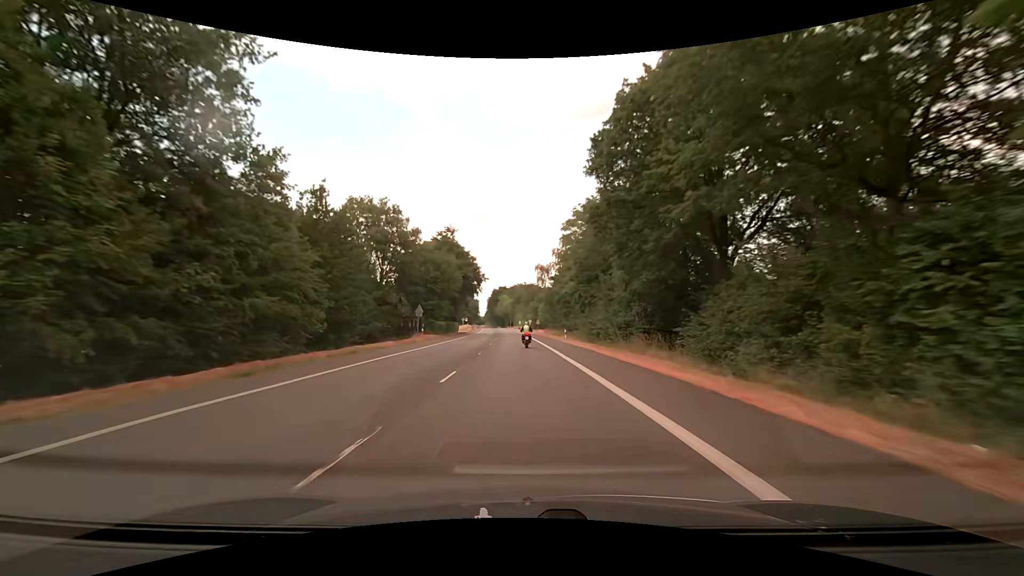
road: secondary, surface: asphalt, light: Day
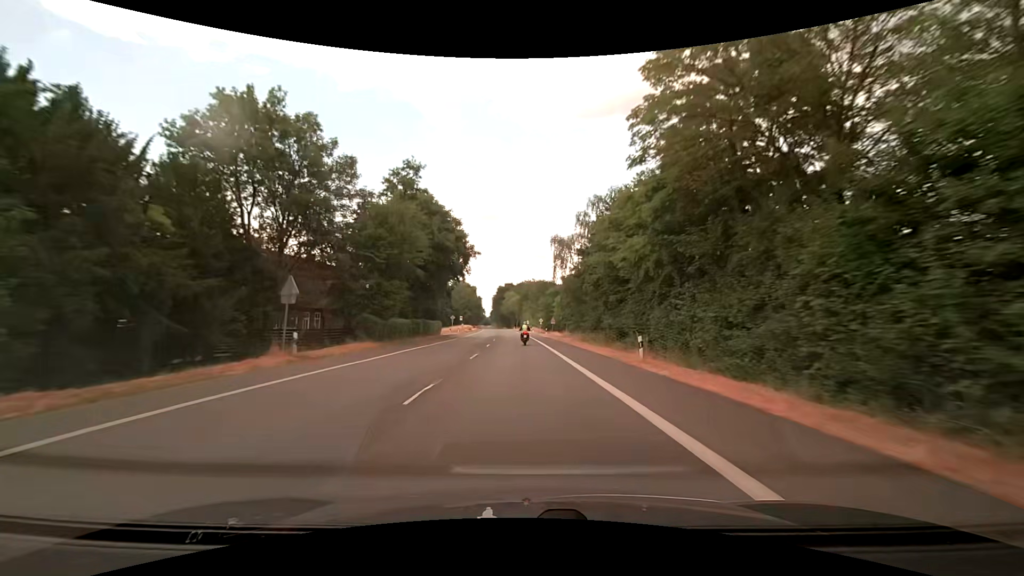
(-0.5, +27.7) m; -2°
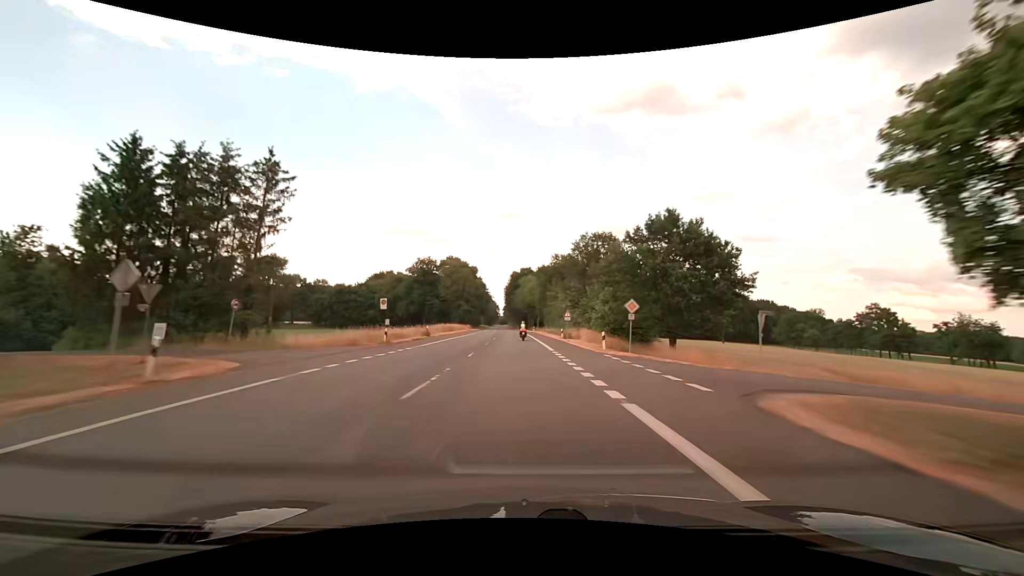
(-0.8, +71.6) m; -2°
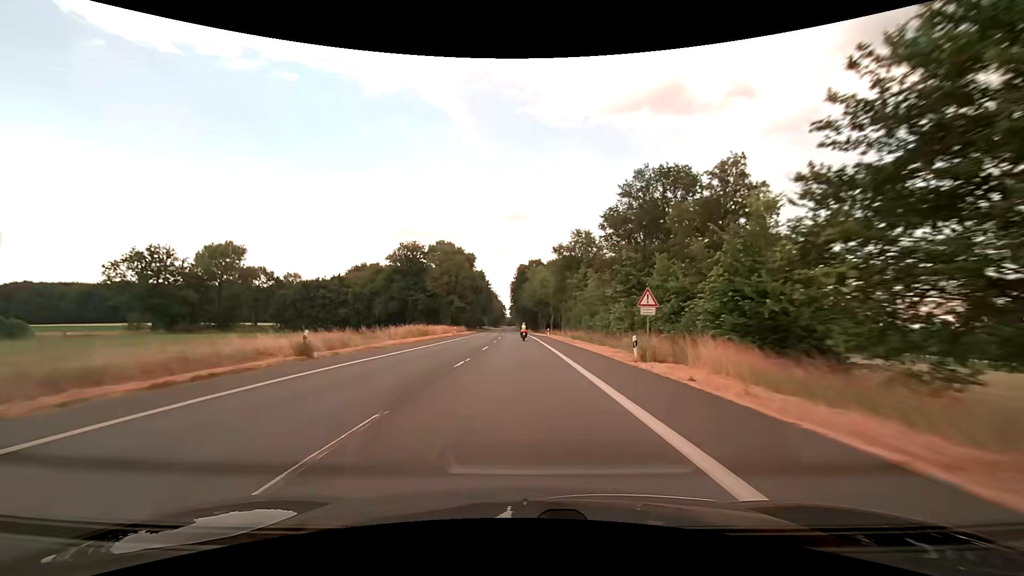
(-0.3, +29.4) m; -1°
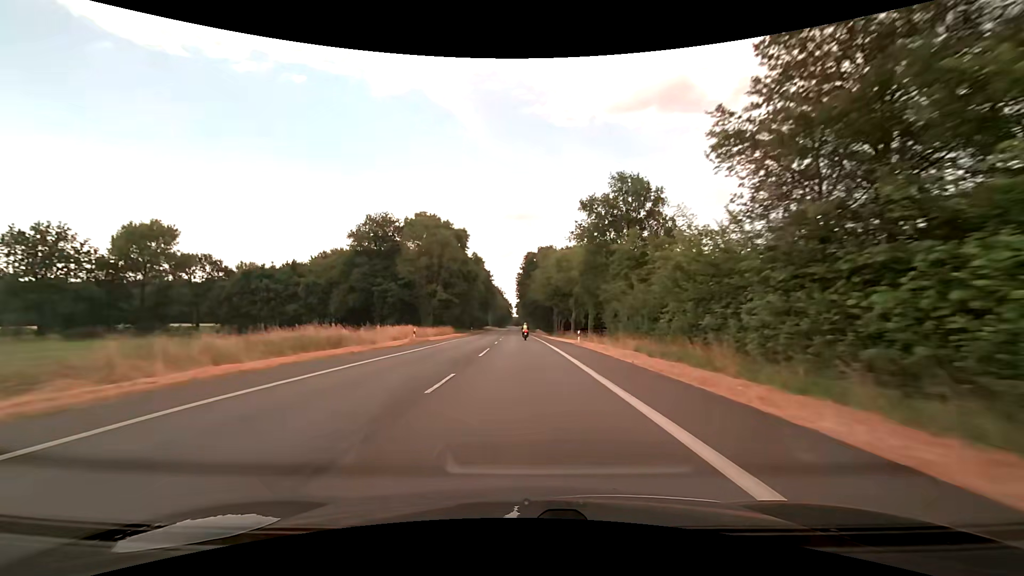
(-0.2, +30.0) m; -1°
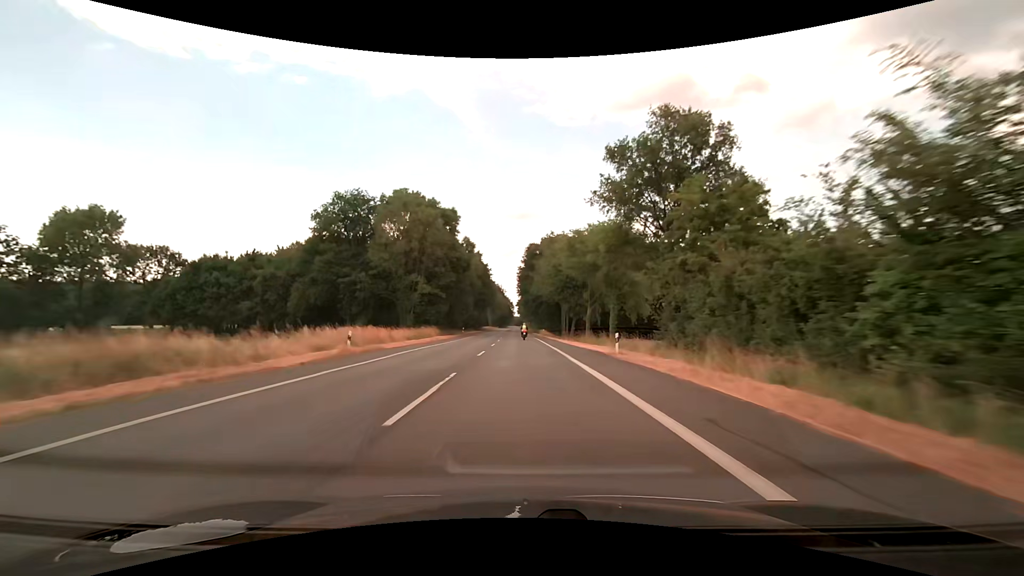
(0.0, +15.2) m; 0°
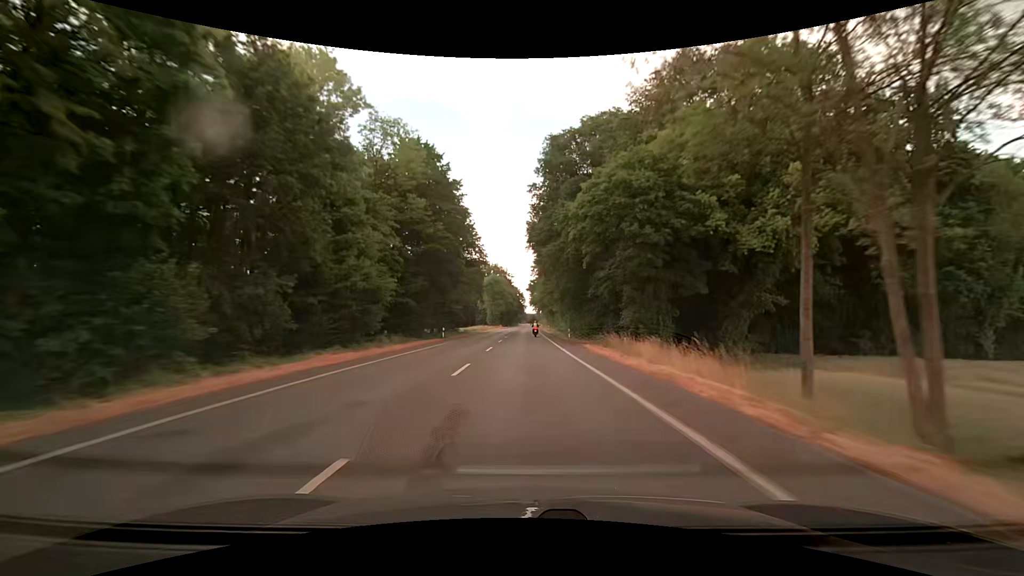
(-1.0, +77.4) m; -2°
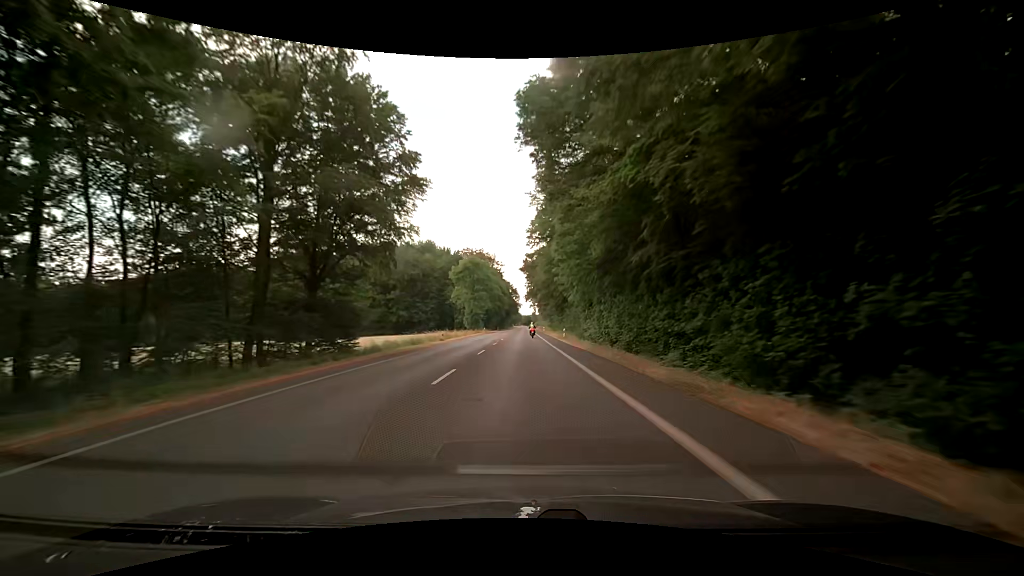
(+0.4, +46.9) m; +1°
(0, +10) (0, +20) (0, +30) (0, +40) (0, +50) (0, +60) (0, +70) (0, +80) (0, +90) (+1, +100) m
